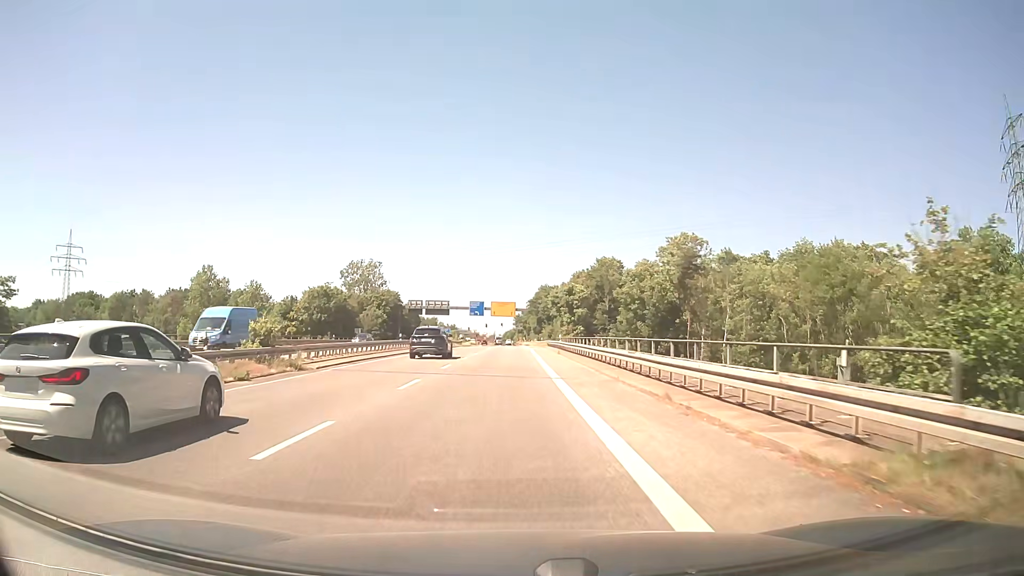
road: secondary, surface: asphalt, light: Day
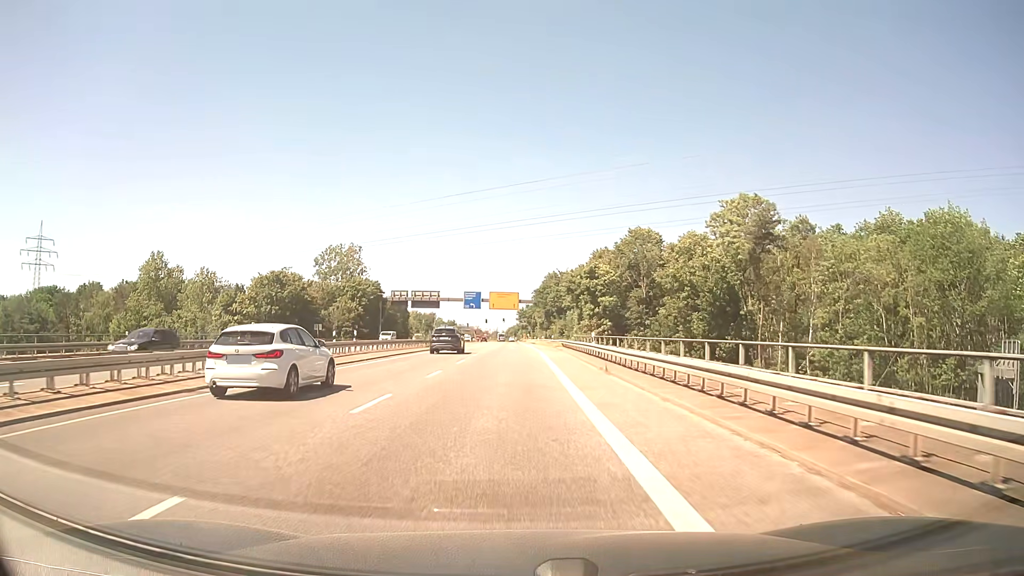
(-0.1, +23.1) m; -1°
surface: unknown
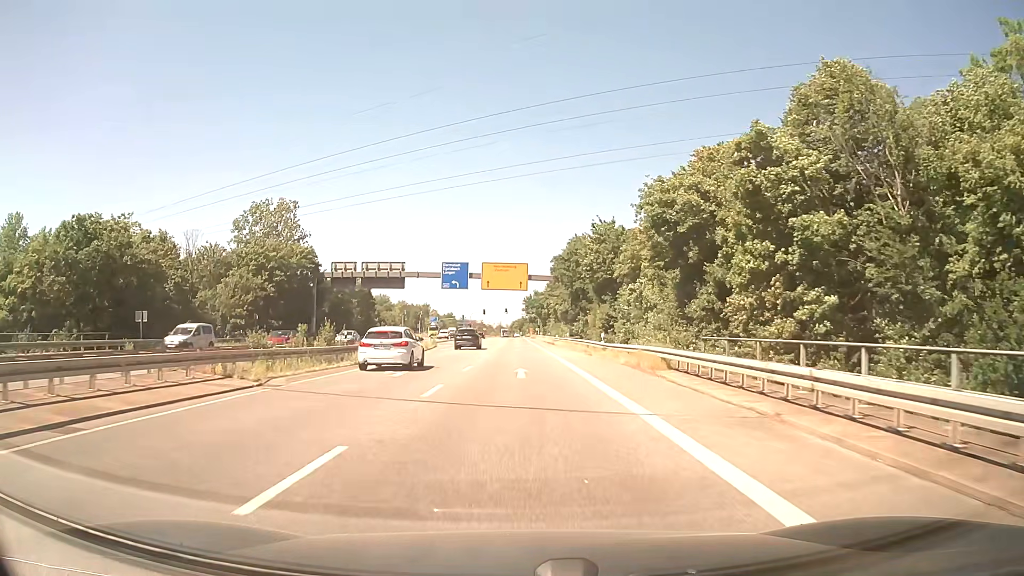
(-0.3, +42.6) m; 0°
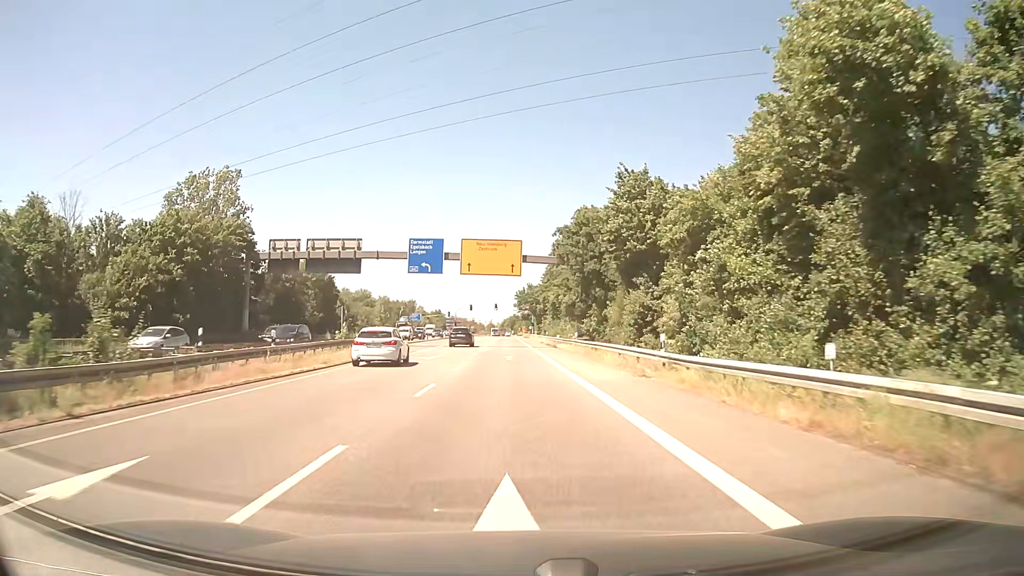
(+0.1, +18.0) m; +1°
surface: asphalt
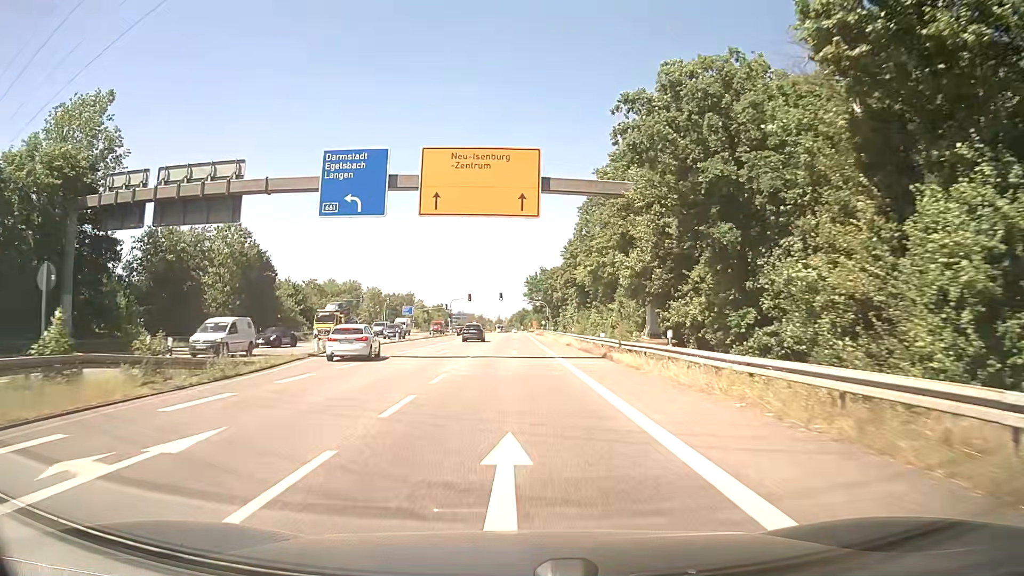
(-0.1, +27.8) m; -1°
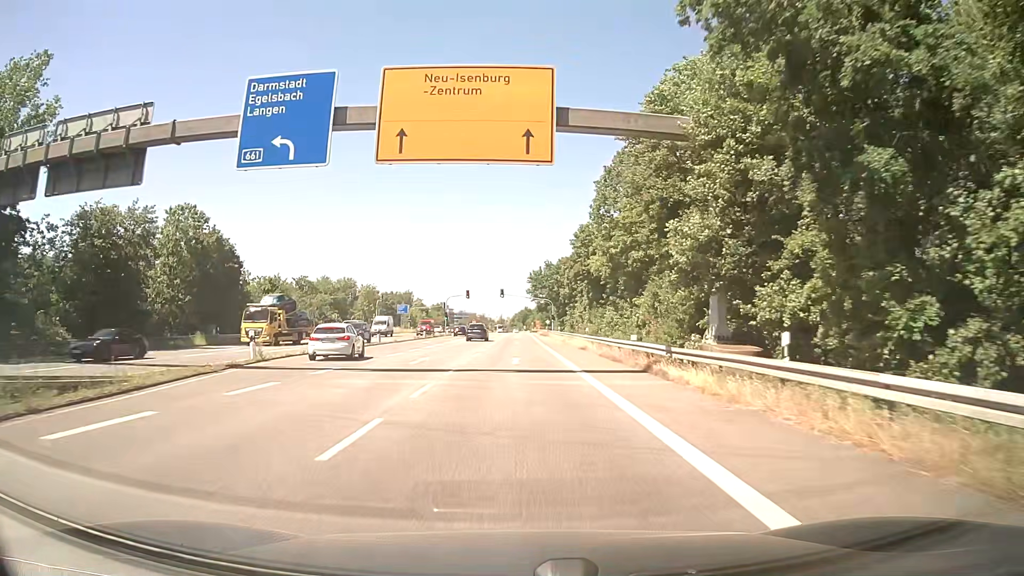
(0.0, +9.3) m; 0°
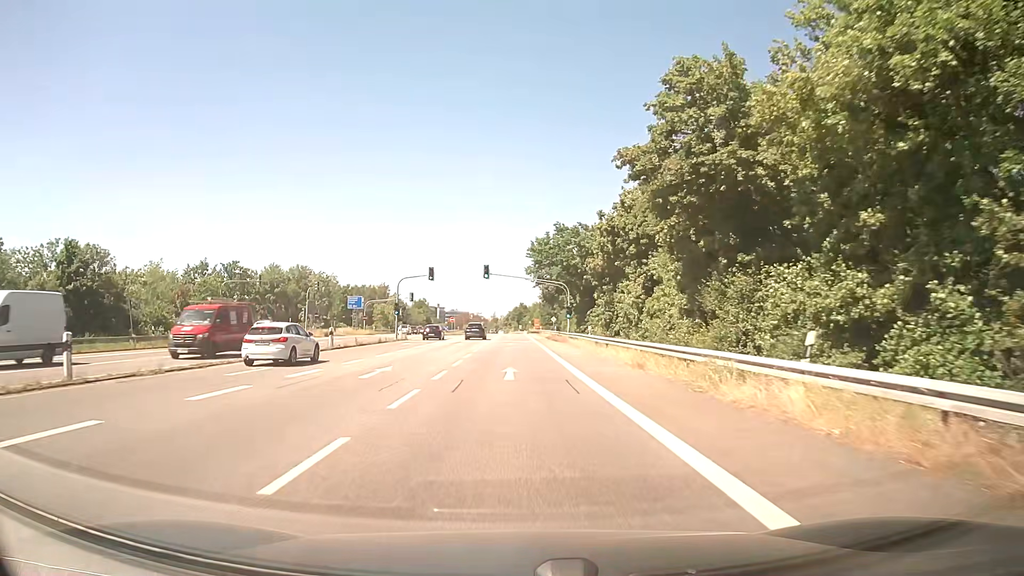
(-0.1, +37.4) m; 0°
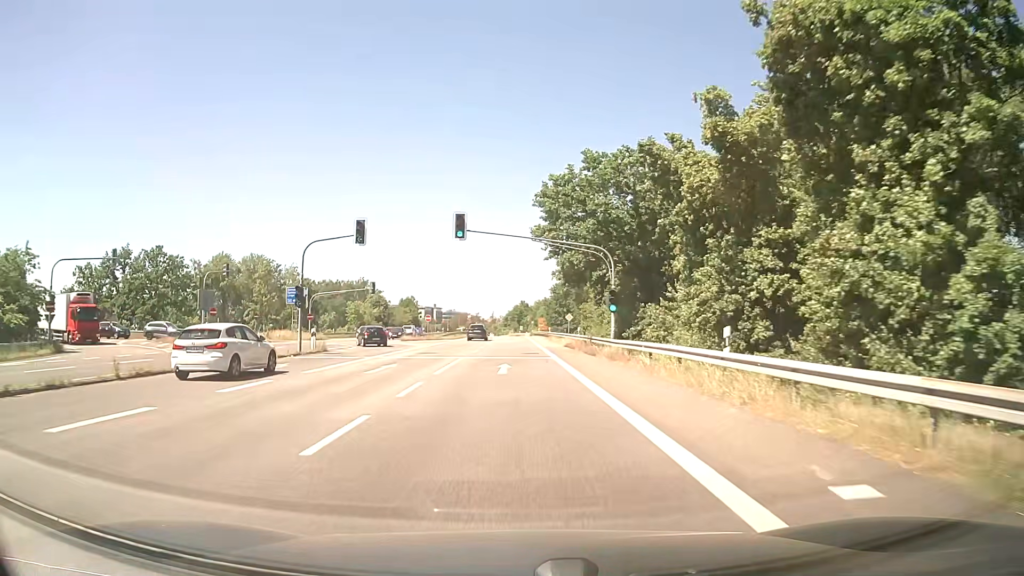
(-0.1, +28.0) m; 0°
